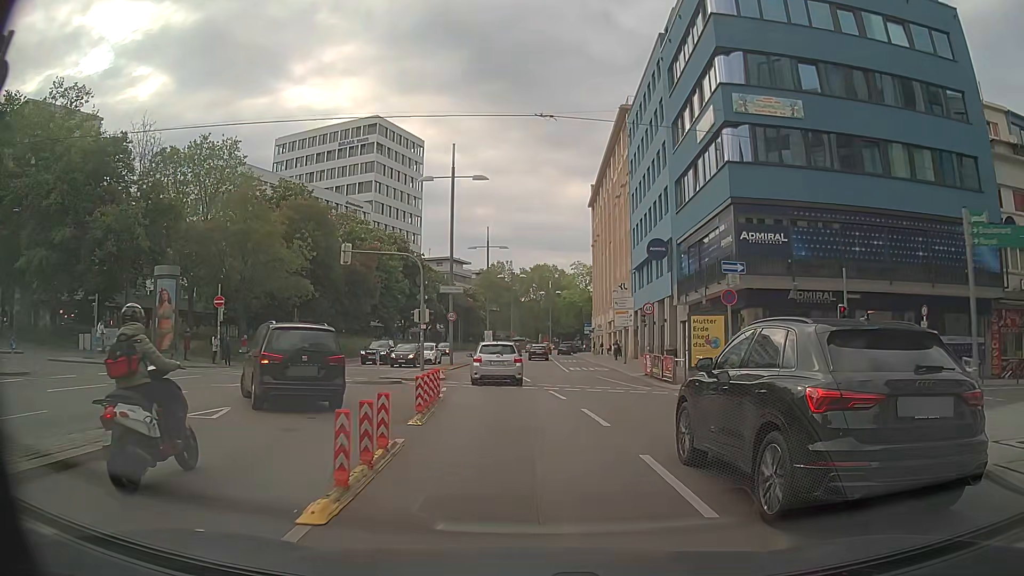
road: primary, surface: asphalt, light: Day
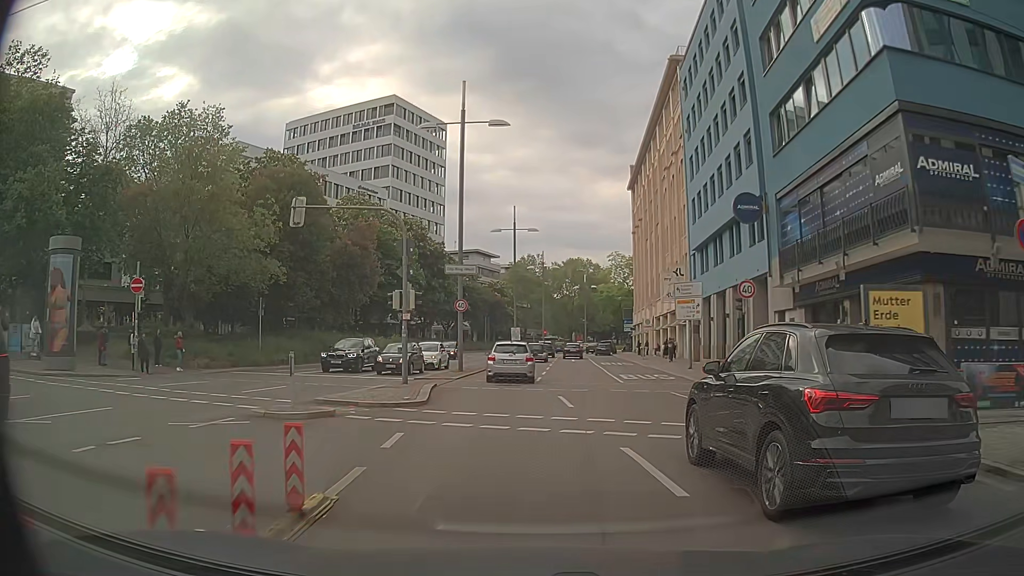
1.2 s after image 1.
(-0.1, +11.2) m; -2°
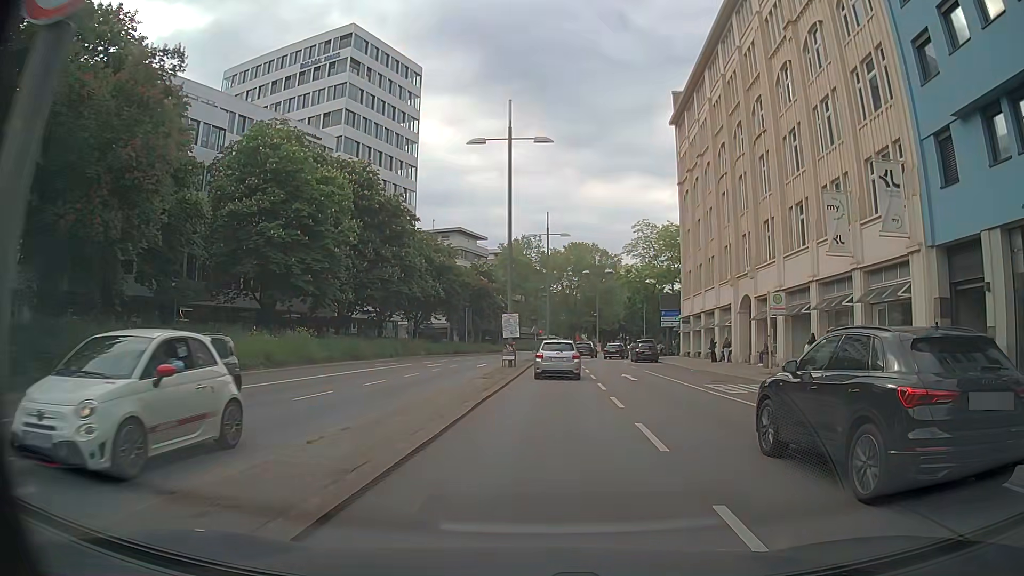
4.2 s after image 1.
(-1.3, +29.6) m; +1°
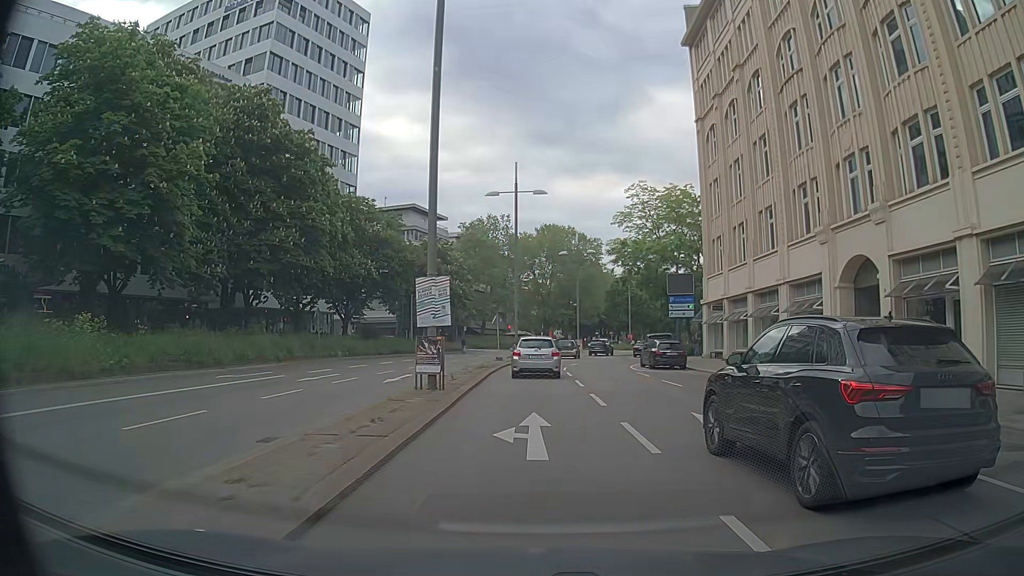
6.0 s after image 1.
(+0.3, +18.4) m; +2°
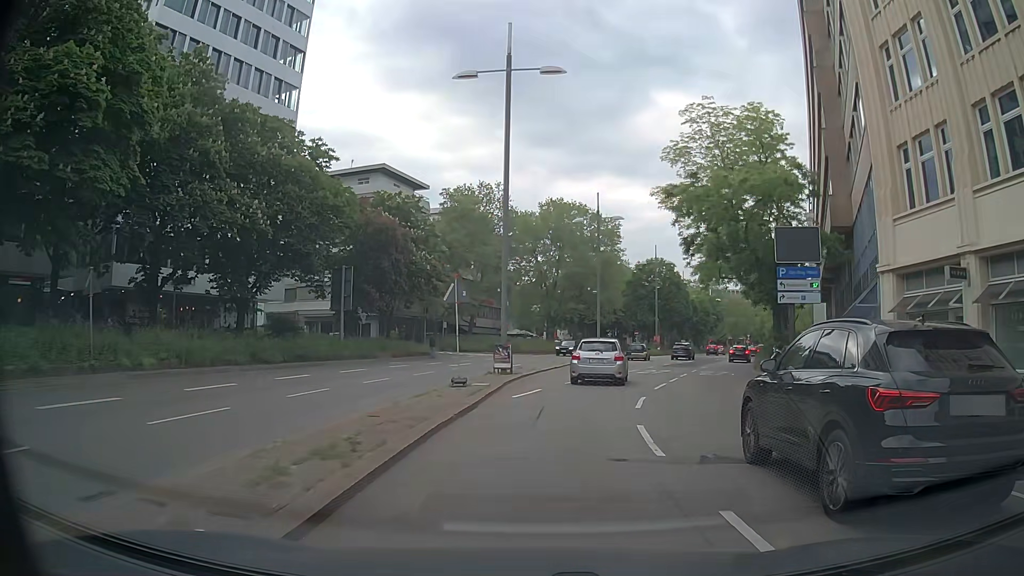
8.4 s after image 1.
(-0.2, +23.6) m; -1°
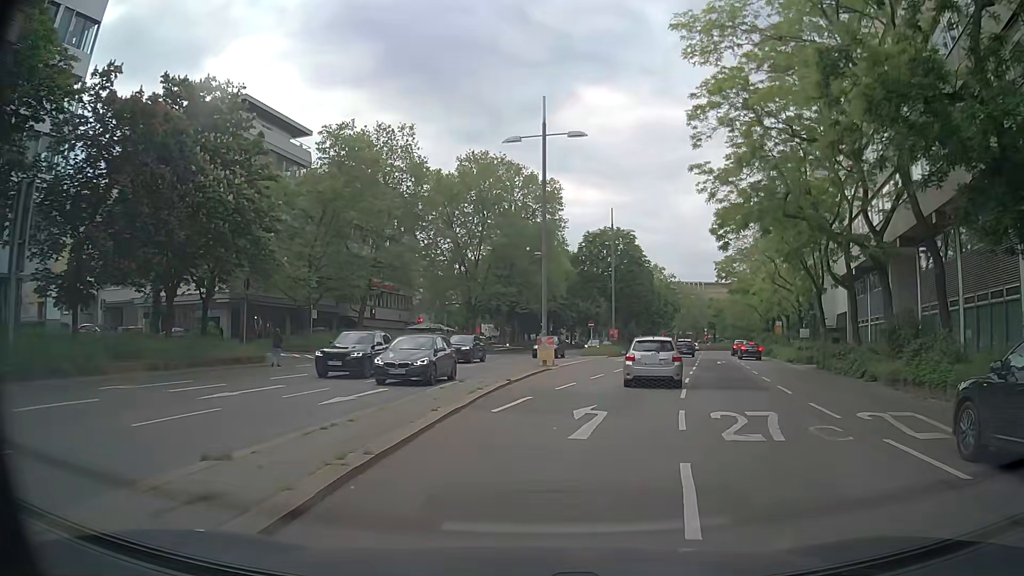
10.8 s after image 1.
(+1.1, +23.5) m; +6°
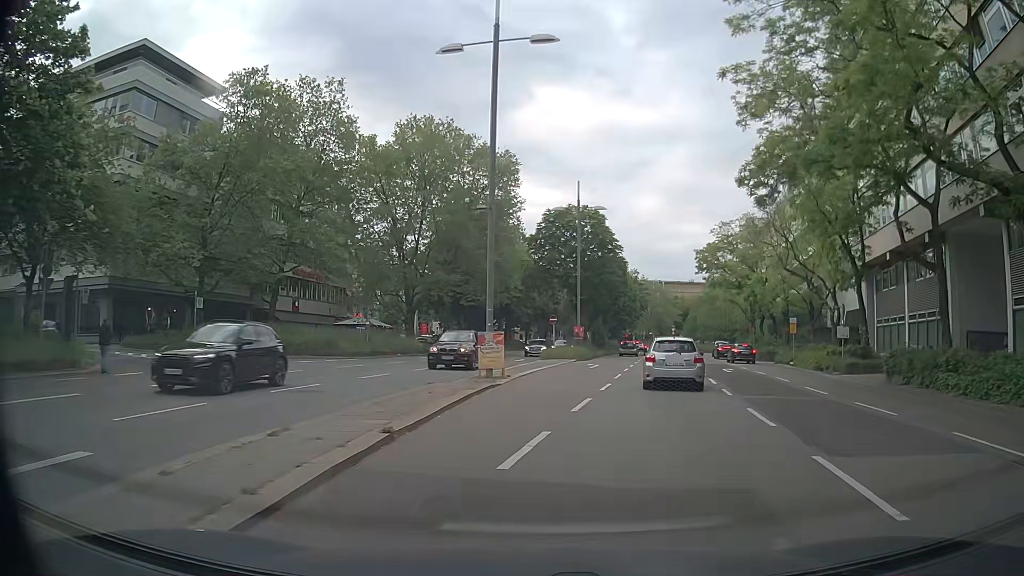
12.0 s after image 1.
(+0.6, +11.9) m; +4°
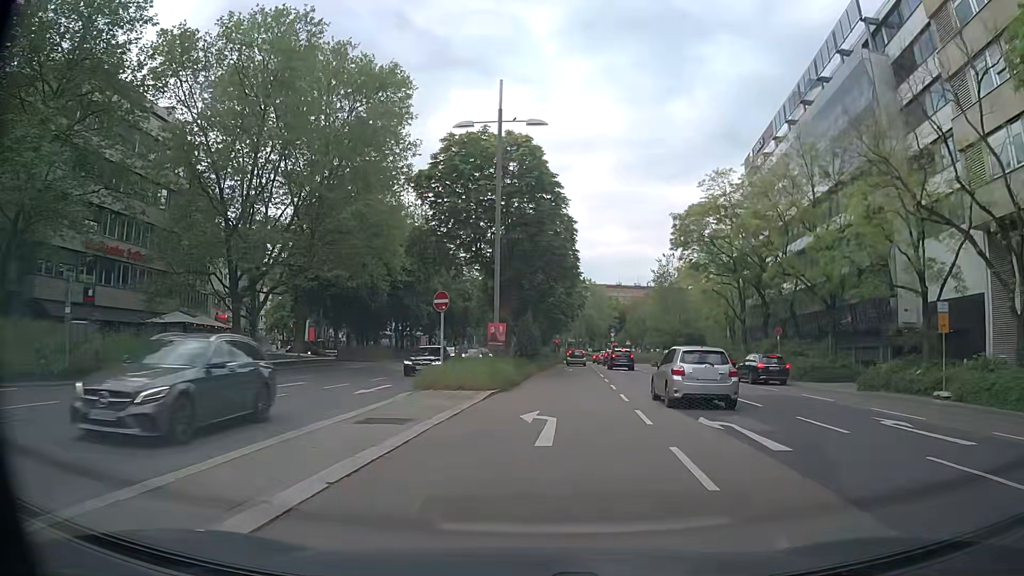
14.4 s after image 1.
(+1.5, +23.8) m; +8°
